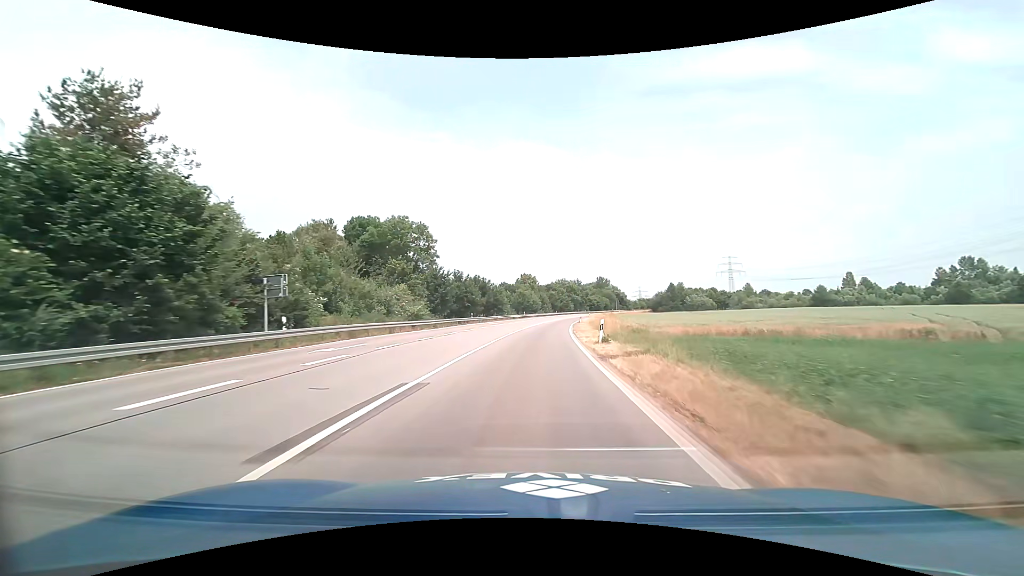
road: primary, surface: asphalt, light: Day
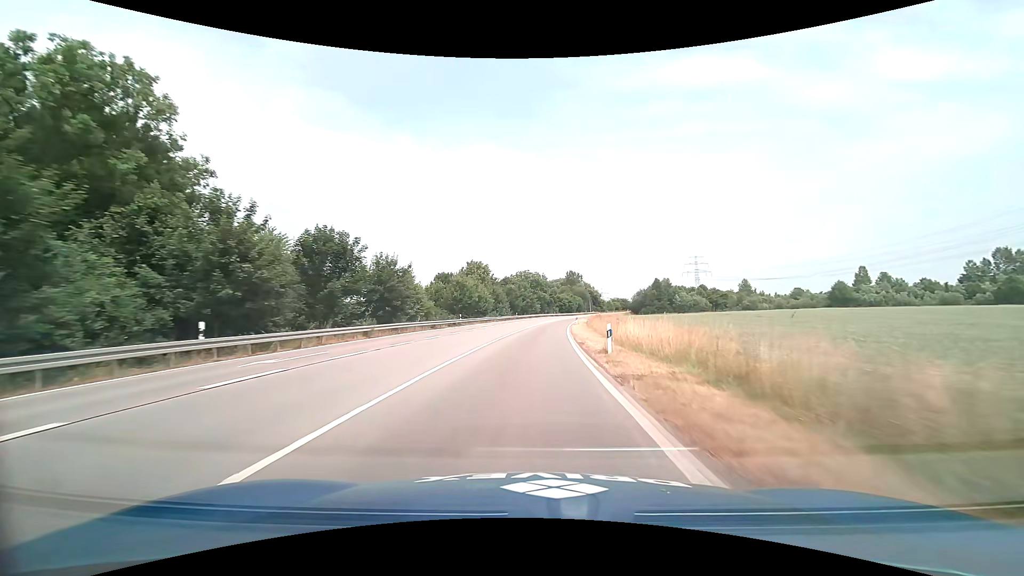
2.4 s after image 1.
(+1.7, +45.5) m; +4°
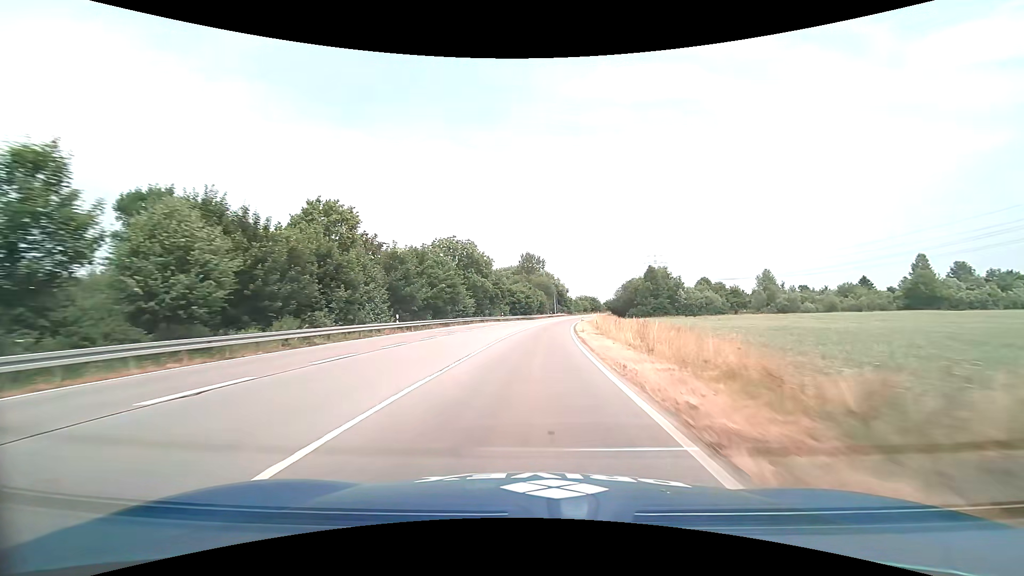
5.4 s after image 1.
(+2.8, +61.3) m; +6°
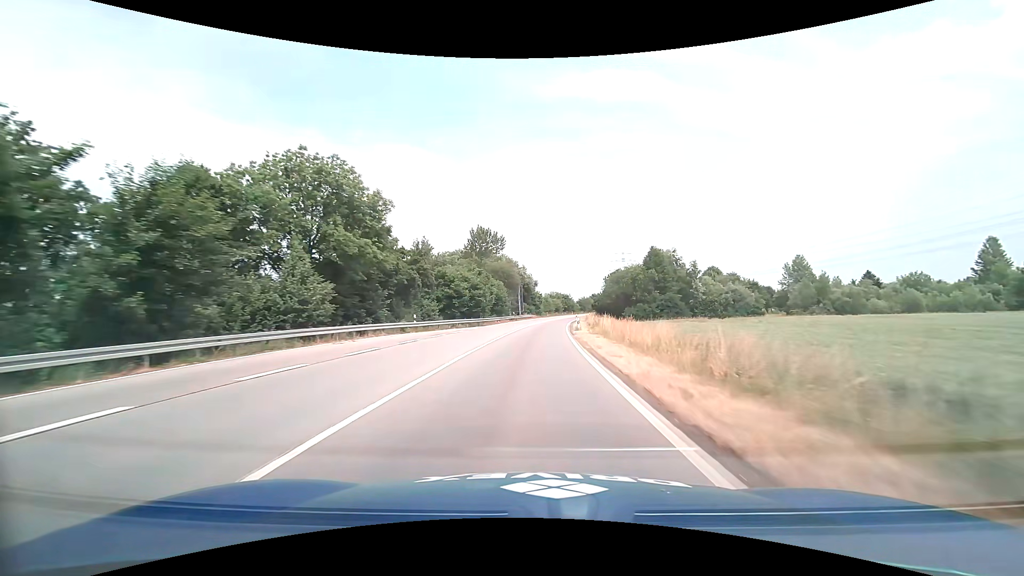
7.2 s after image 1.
(+1.3, +38.8) m; +4°
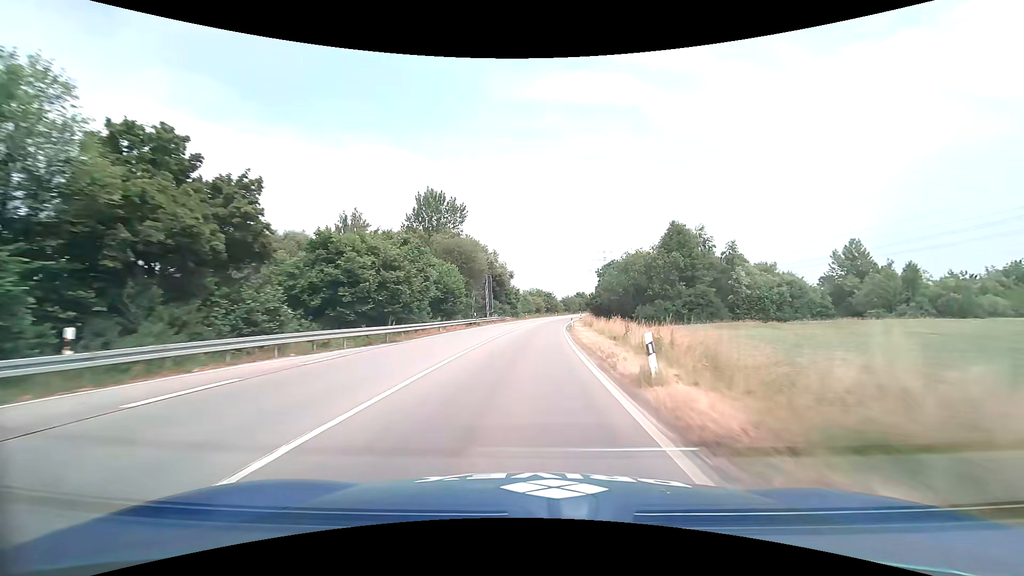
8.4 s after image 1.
(+0.6, +26.6) m; +2°
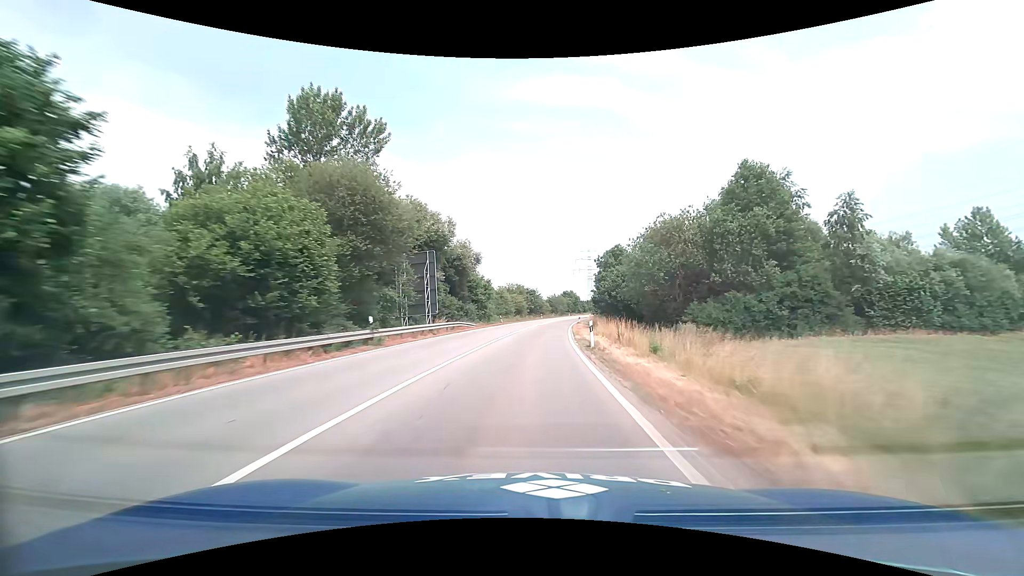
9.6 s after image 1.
(+0.4, +27.1) m; +2°
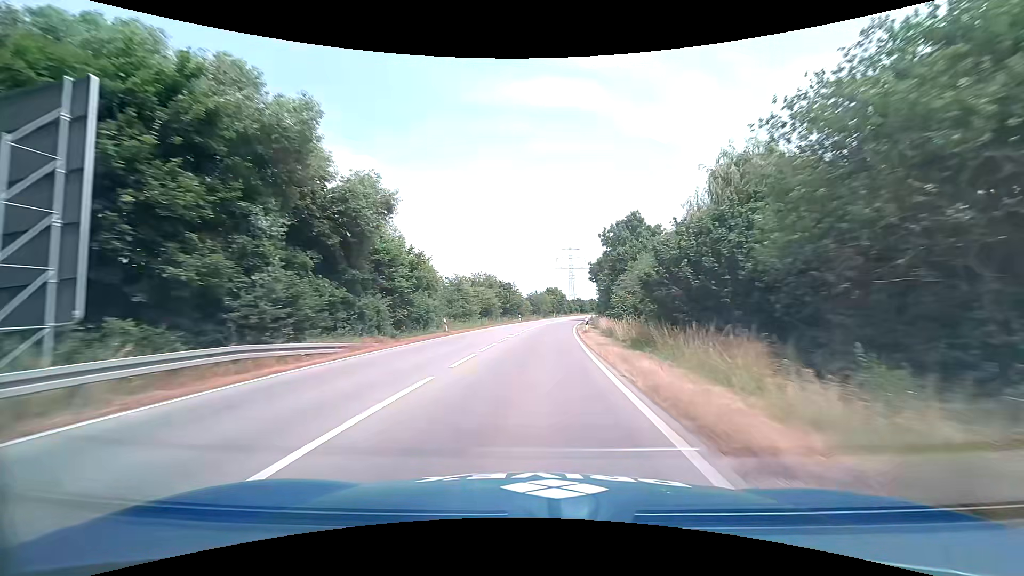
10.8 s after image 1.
(+0.6, +27.6) m; +2°
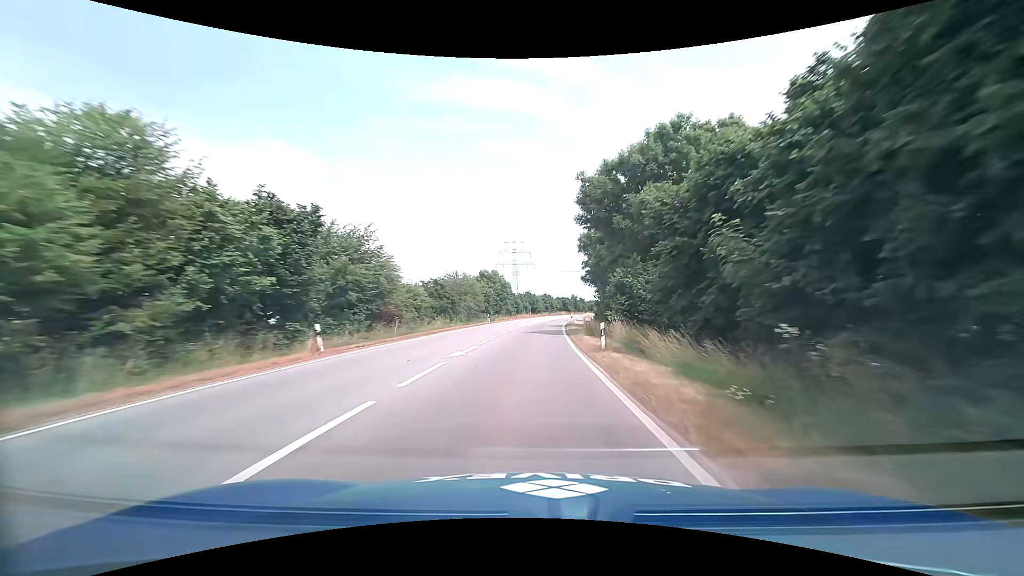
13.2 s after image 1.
(+3.3, +56.3) m; +7°
(0, +10) (0, +20) (+1, +30) (+1, +40) (+2, +50) (+2, +60) (+3, +70) (+4, +80) (+6, +90) (+7, +100) m
